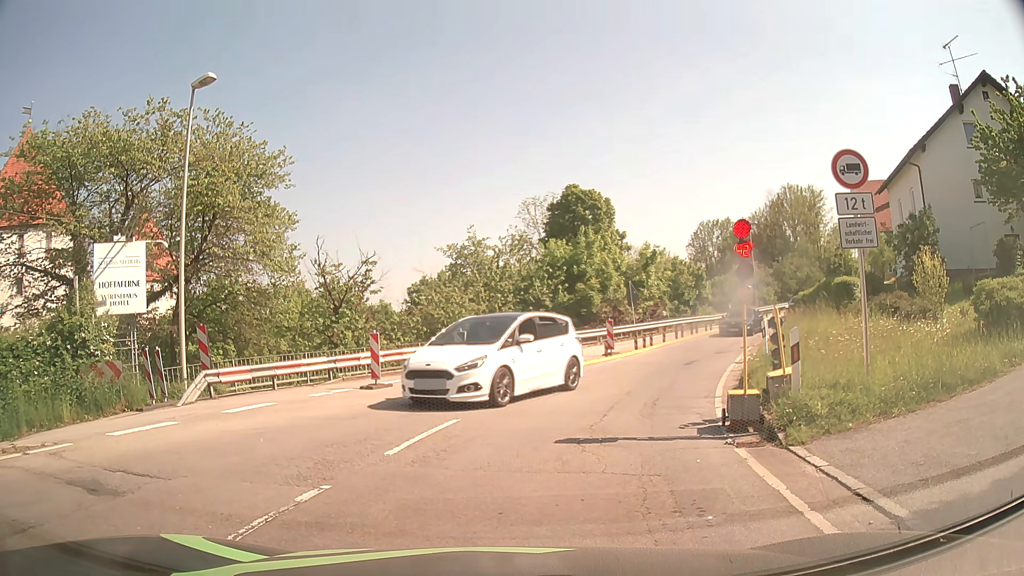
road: secondary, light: Day
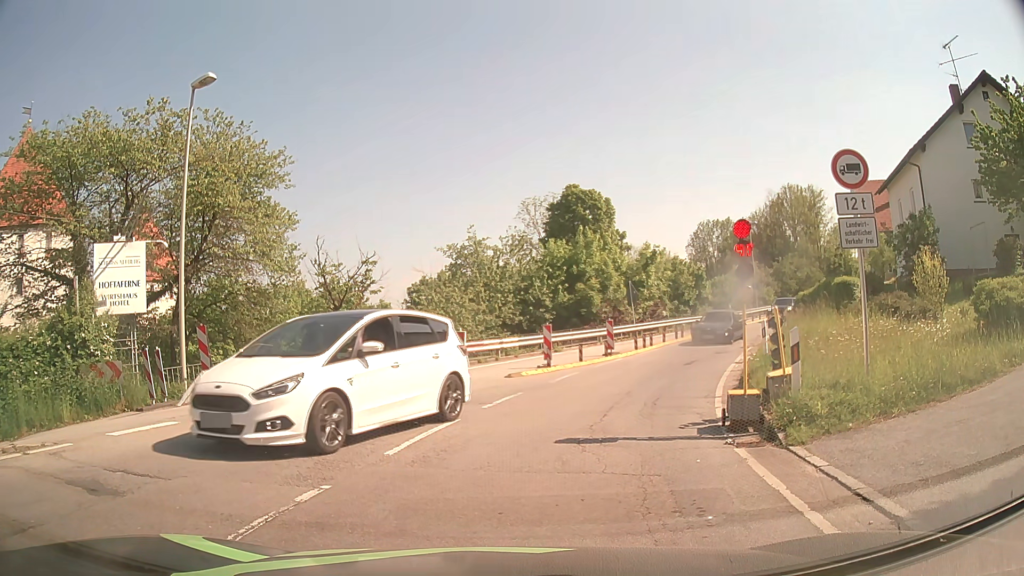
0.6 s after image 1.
(0.0, 0.0) m; 0°
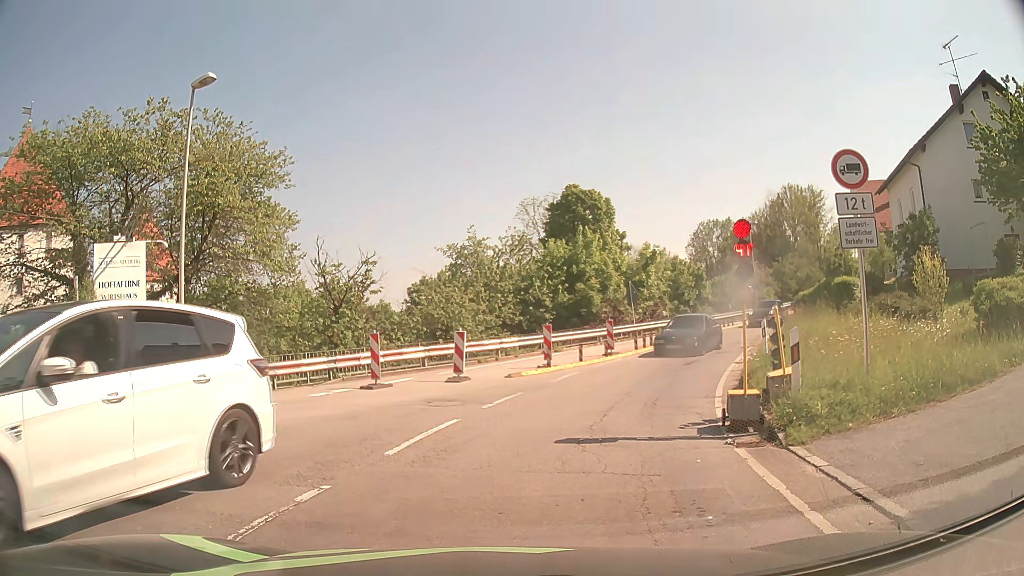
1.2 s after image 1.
(0.0, 0.0) m; 0°
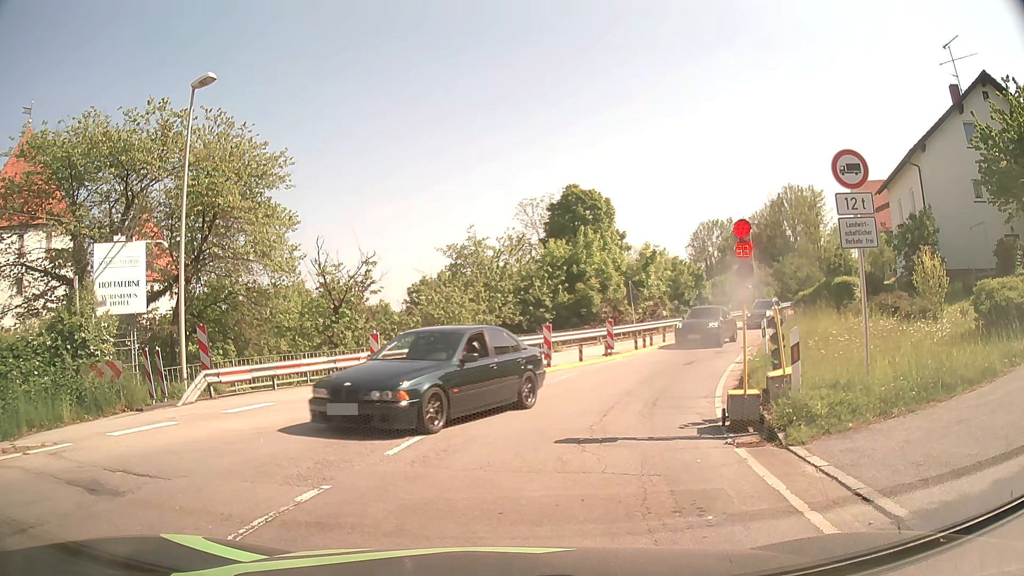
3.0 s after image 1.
(0.0, 0.0) m; 0°
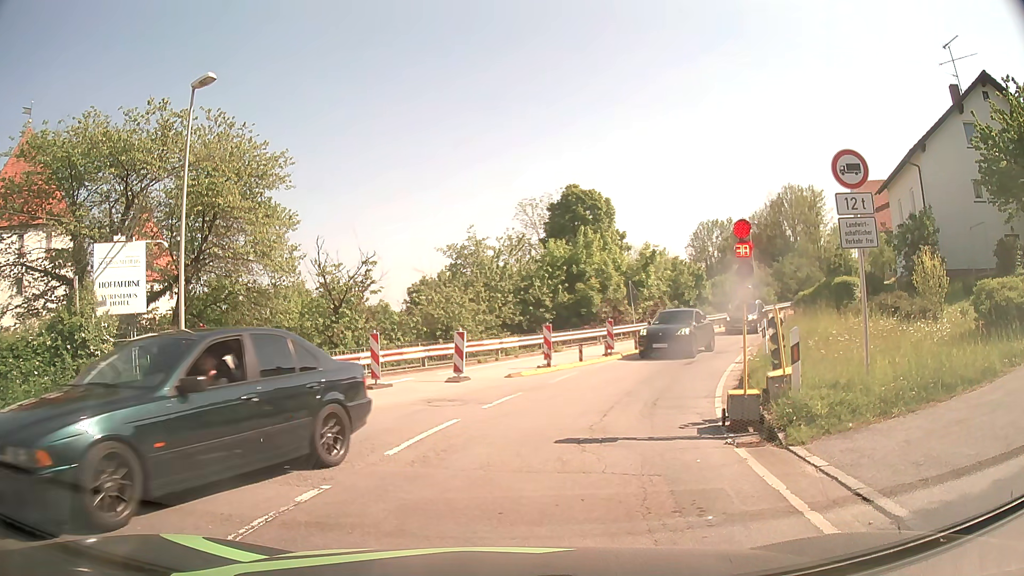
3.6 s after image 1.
(0.0, 0.0) m; 0°
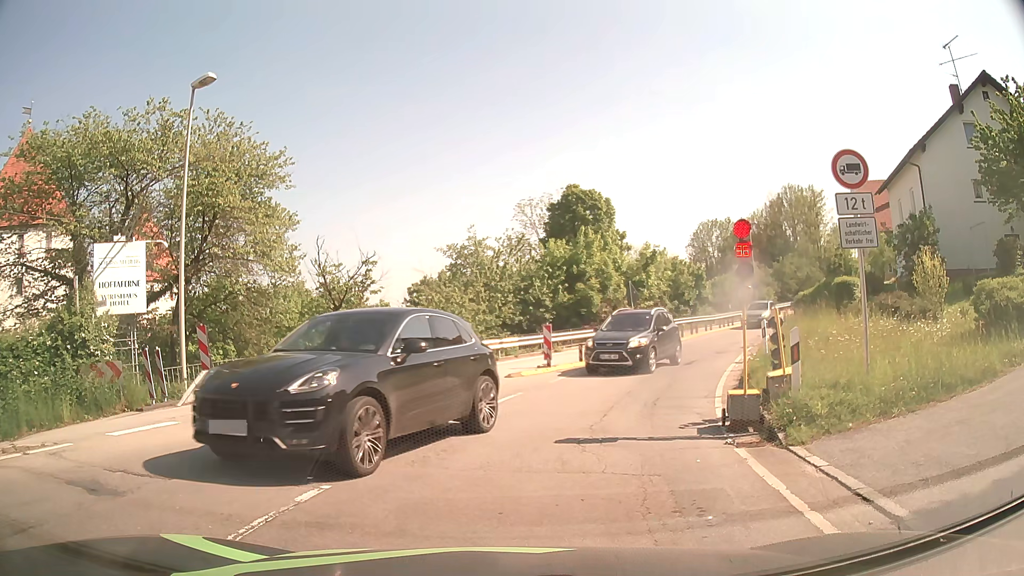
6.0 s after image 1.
(0.0, 0.0) m; 0°
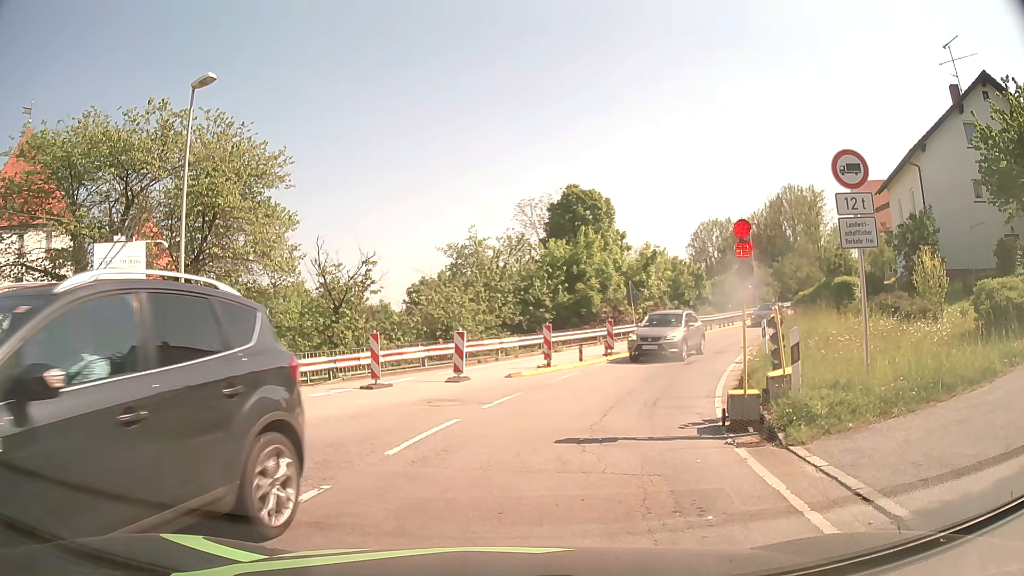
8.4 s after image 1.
(0.0, 0.0) m; 0°
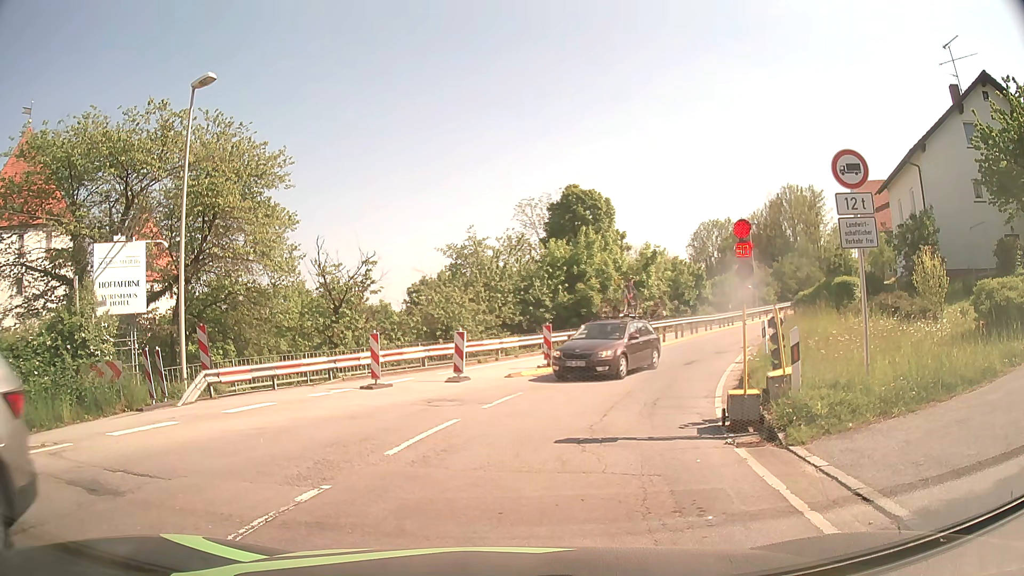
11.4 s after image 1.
(0.0, 0.0) m; 0°
(+1, +10) (+4, +19) (+9, +28) (+14, +37) (+20, +45) (+27, +52) (+33, +60) (+40, +67) (+47, +74) (+54, +81) m
